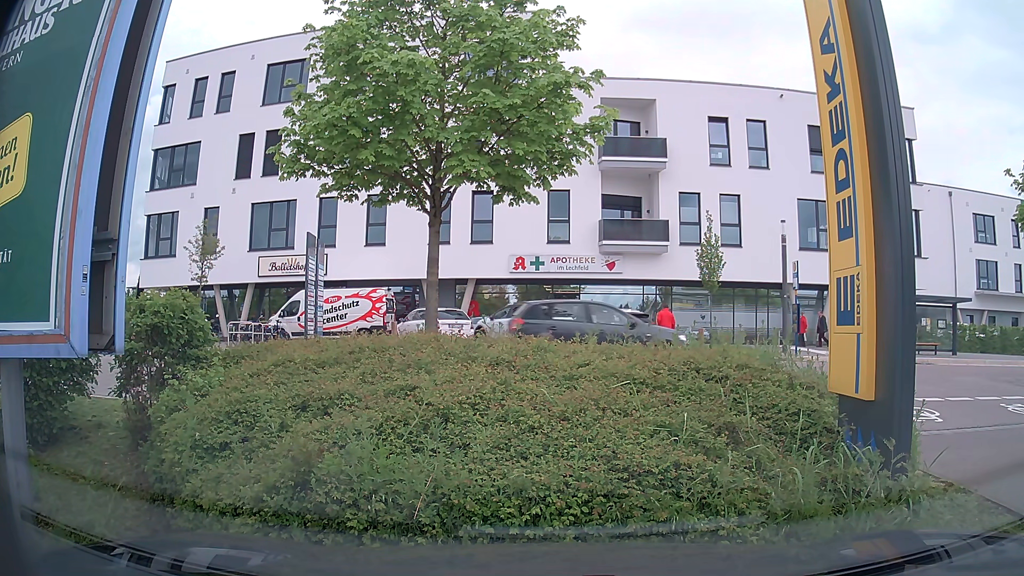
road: service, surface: asphalt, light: Day
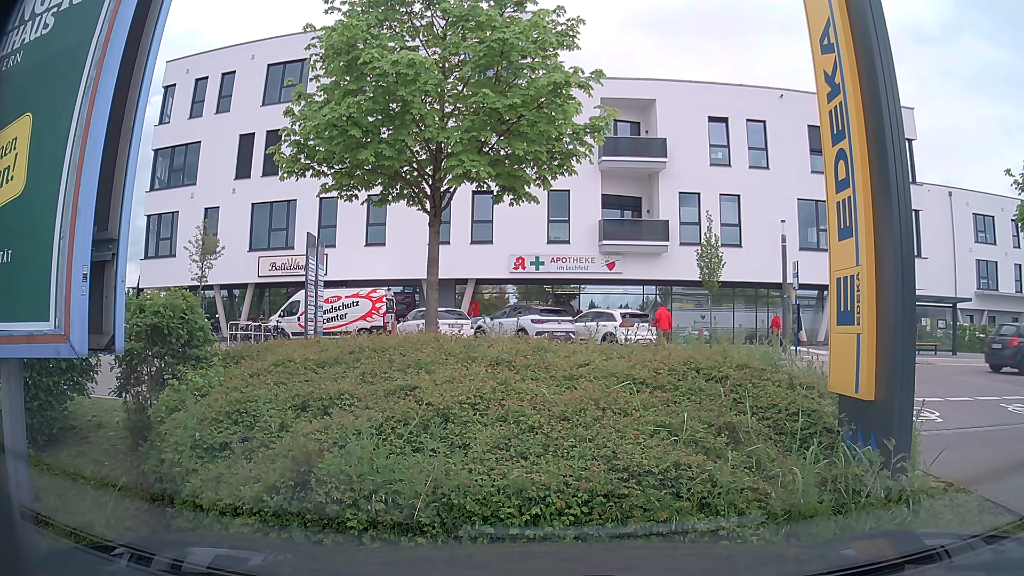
(0.0, 0.0) m; 0°
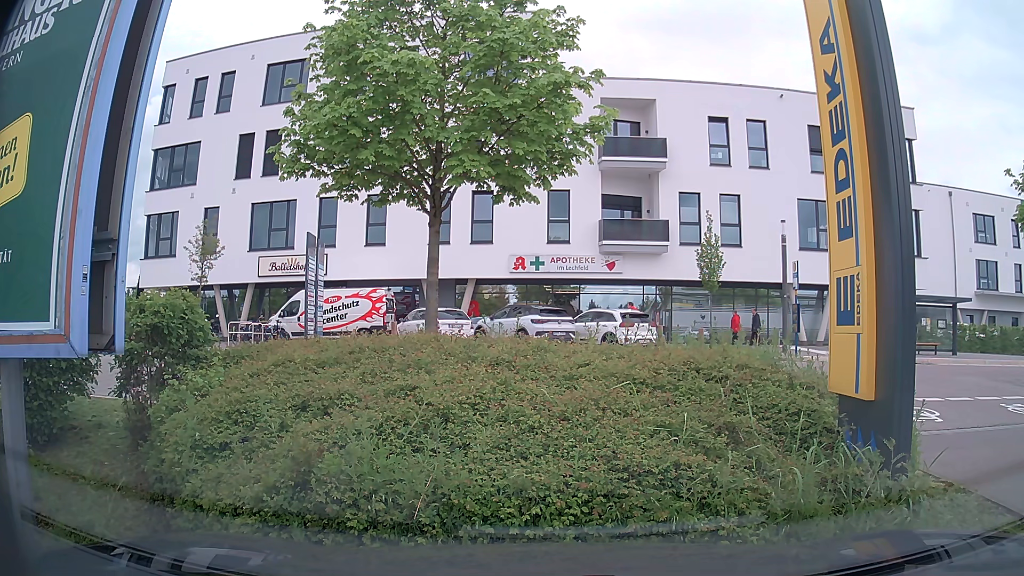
(0.0, 0.0) m; 0°
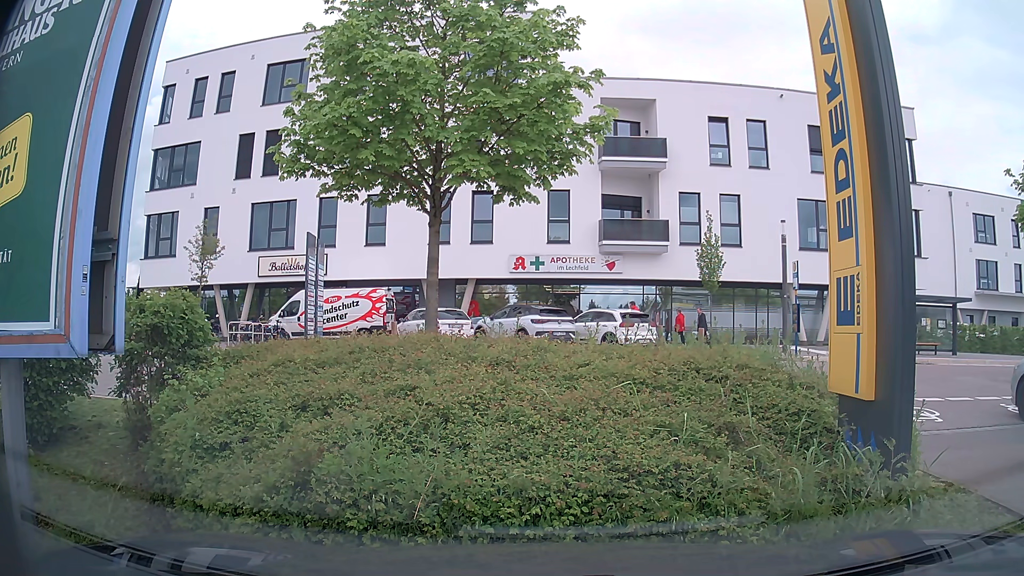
(0.0, 0.0) m; 0°
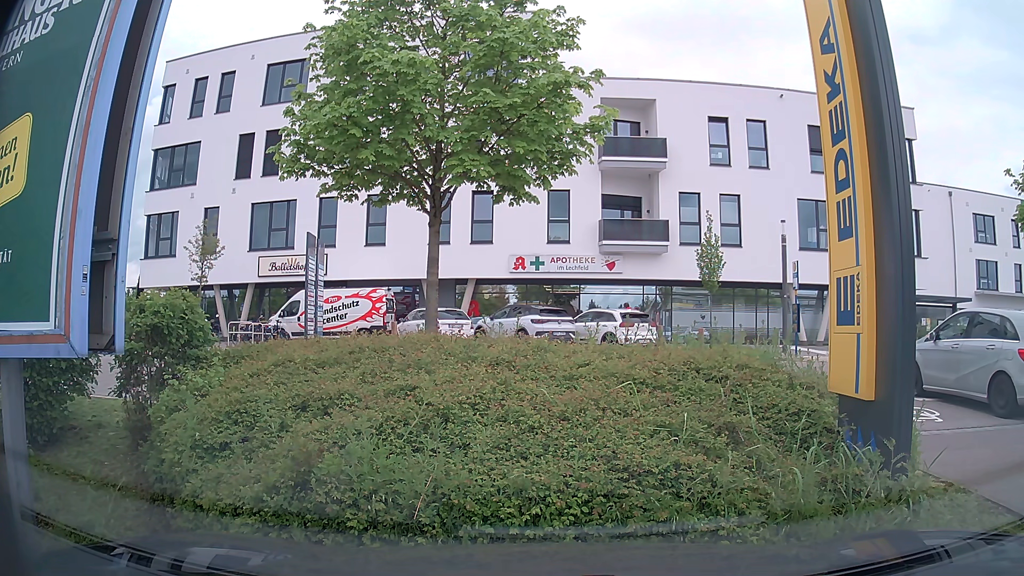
(0.0, 0.0) m; 0°
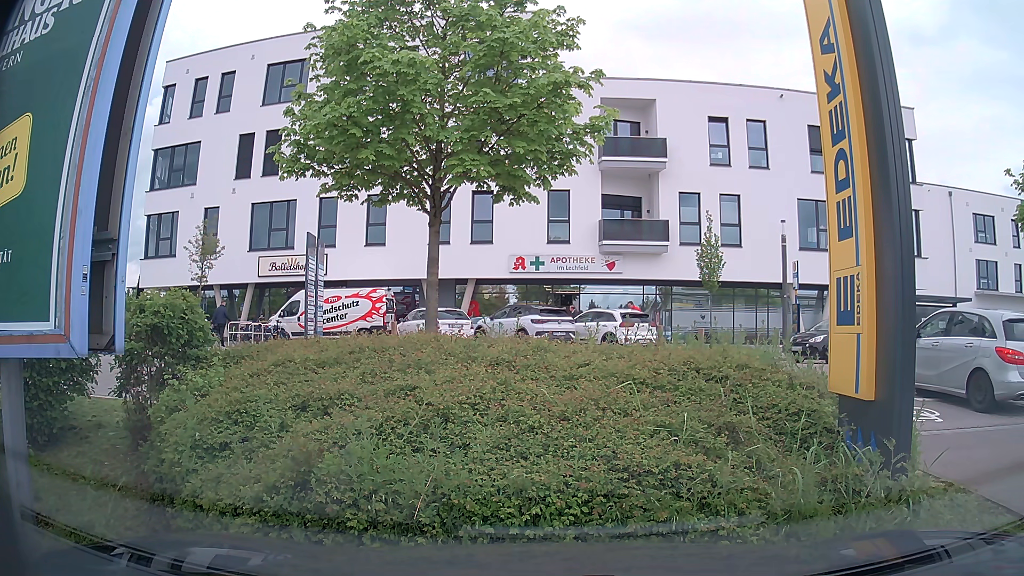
(0.0, 0.0) m; 0°
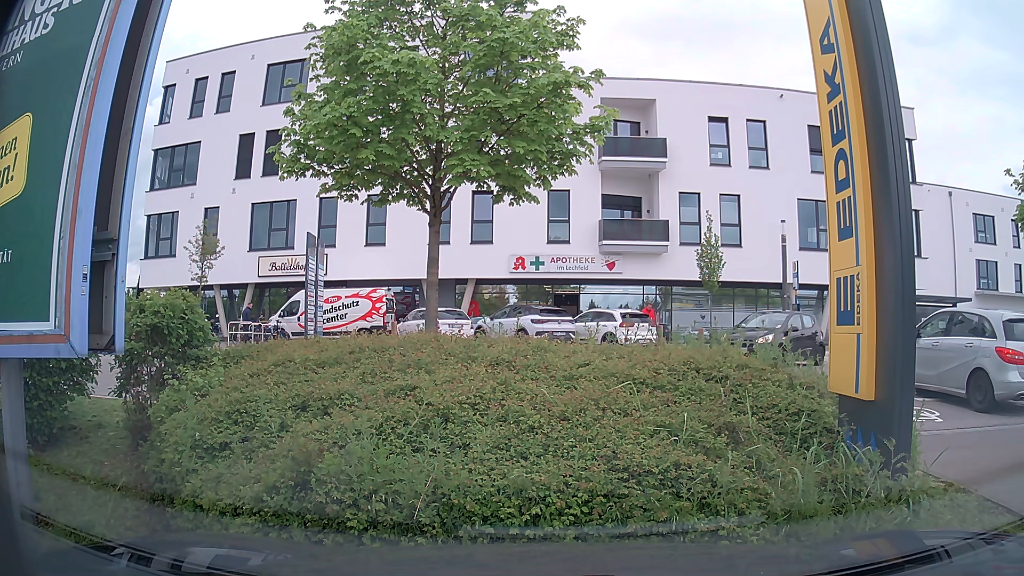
(0.0, 0.0) m; 0°
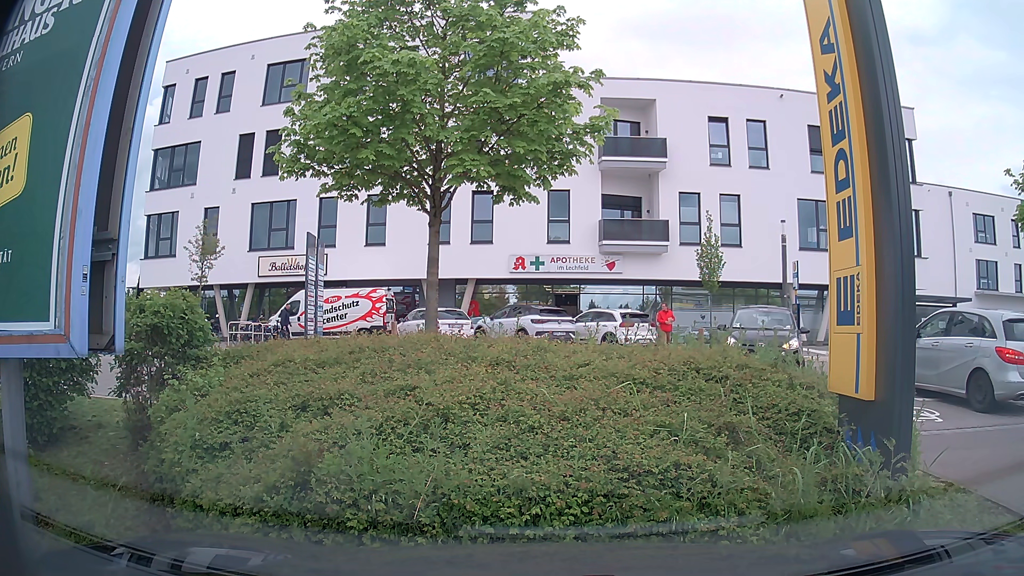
(0.0, 0.0) m; 0°
